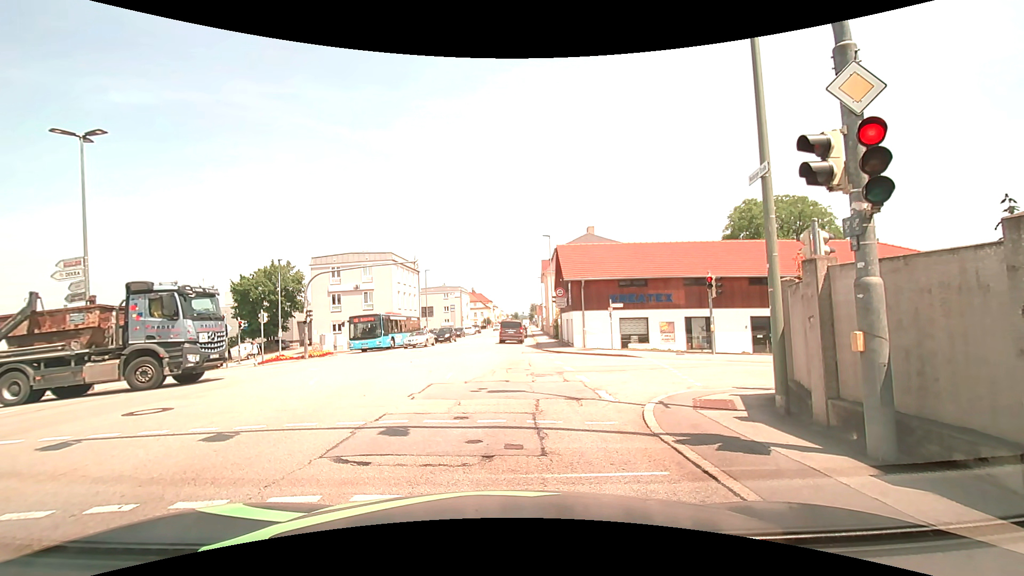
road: tertiary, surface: asphalt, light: Day
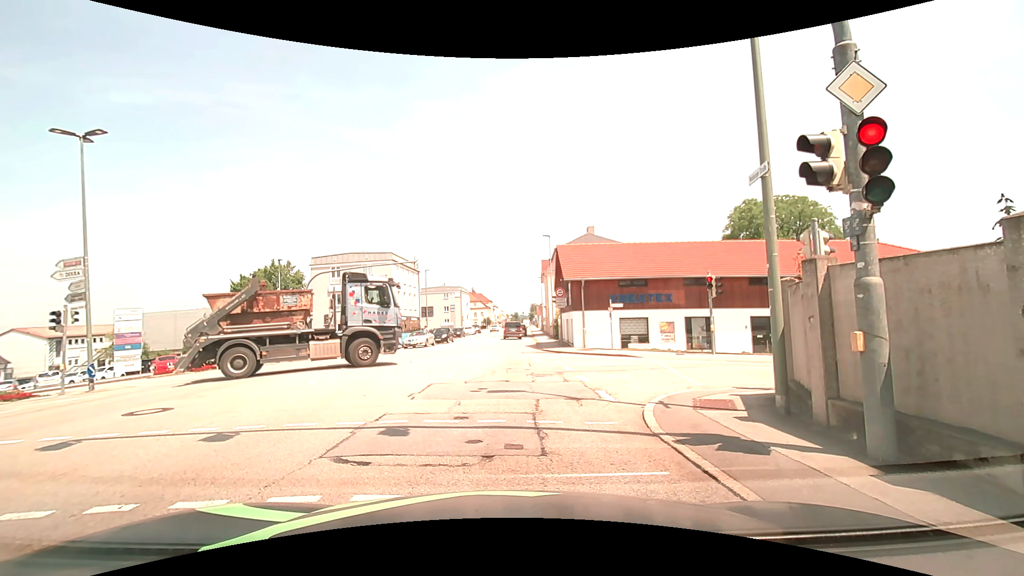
(0.0, 0.0) m; 0°
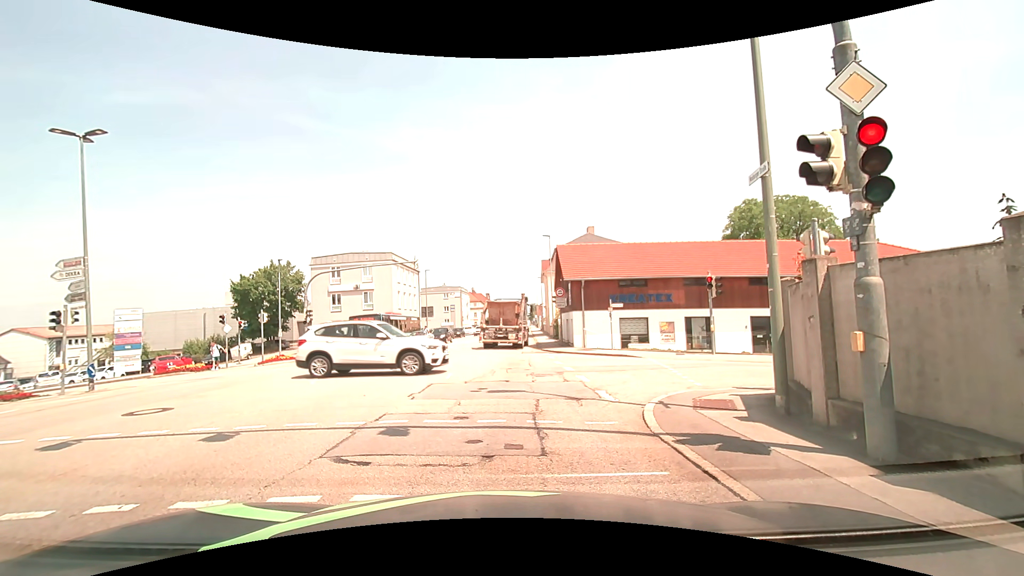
(0.0, 0.0) m; 0°
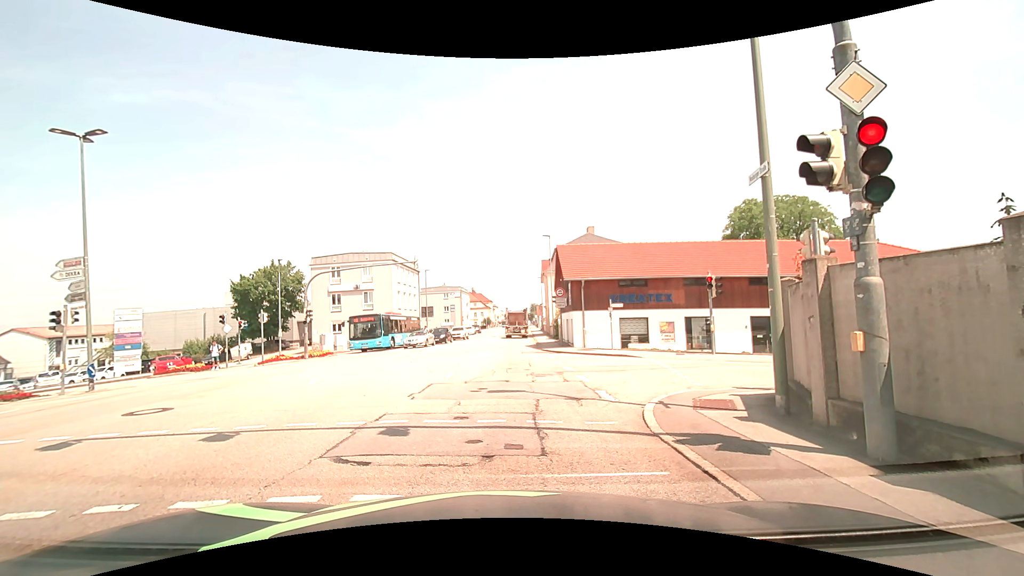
(0.0, 0.0) m; 0°
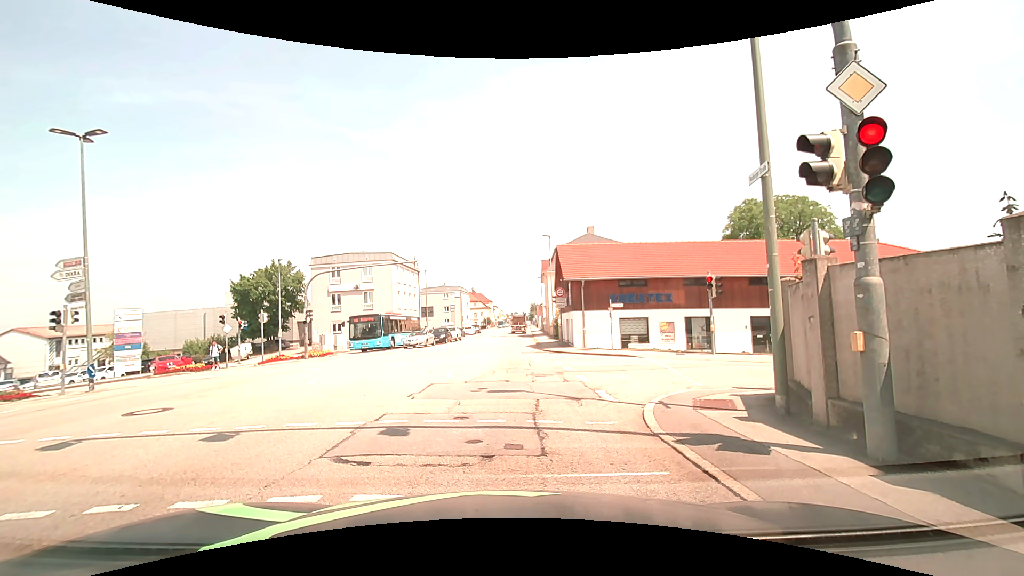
(0.0, 0.0) m; 0°
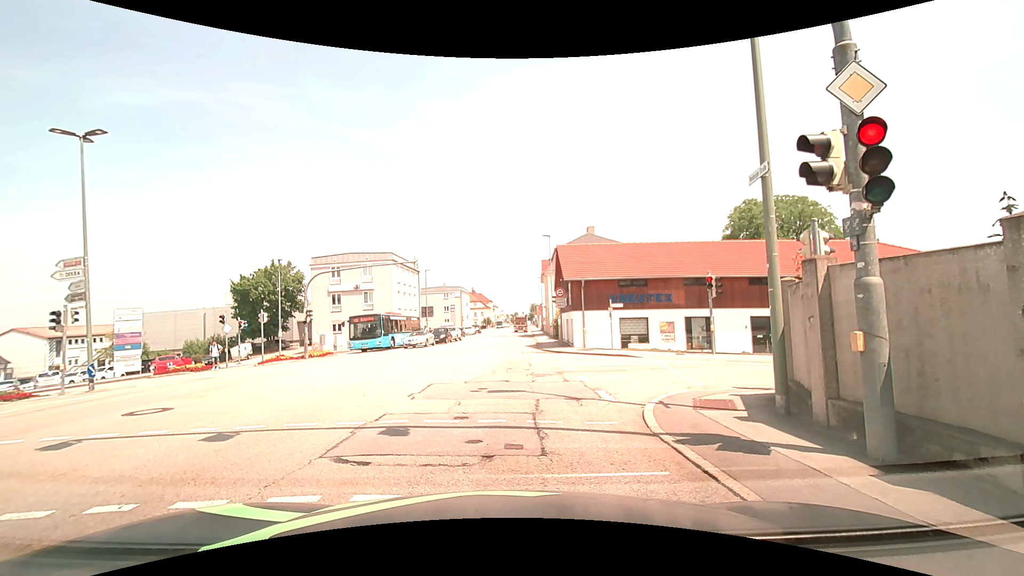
(0.0, 0.0) m; 0°
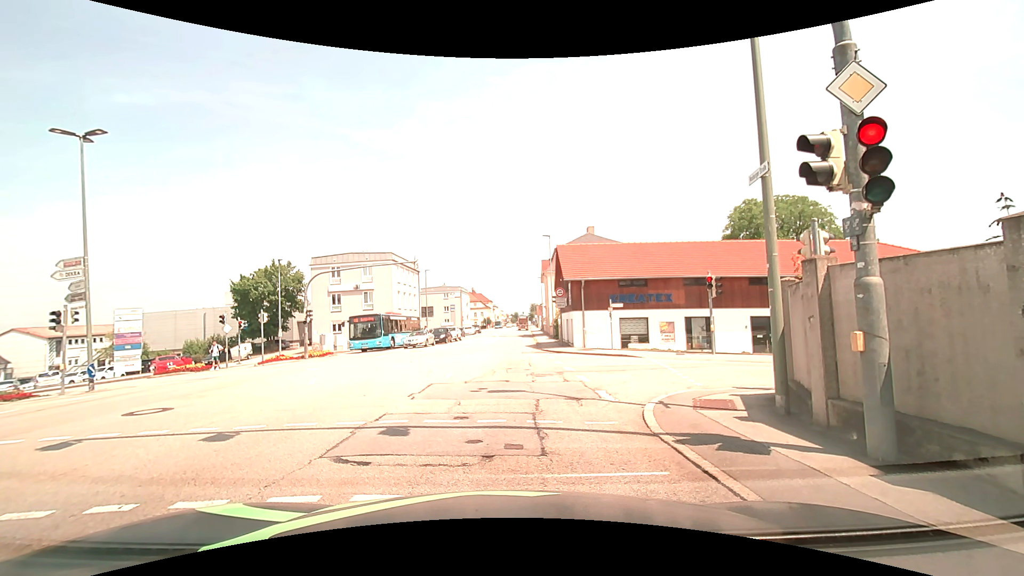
(0.0, 0.0) m; 0°
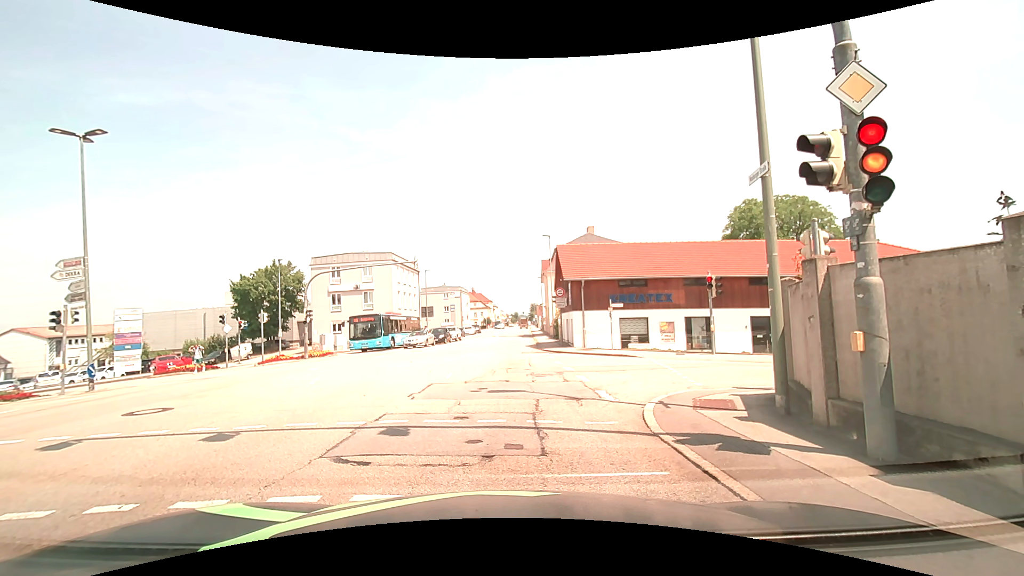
(0.0, 0.0) m; 0°
(0, +10) (0, +20) (0, +30) (0, +40) (+1, +50) (+1, +60) (+1, +70) (+2, +80) (+2, +90) (+3, +100) m
